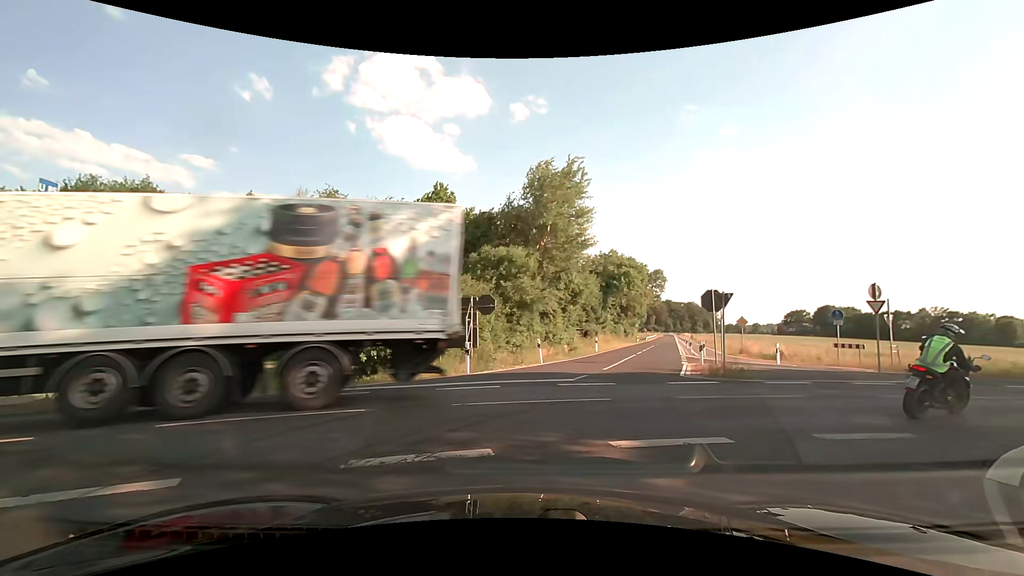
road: tertiary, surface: asphalt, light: Day
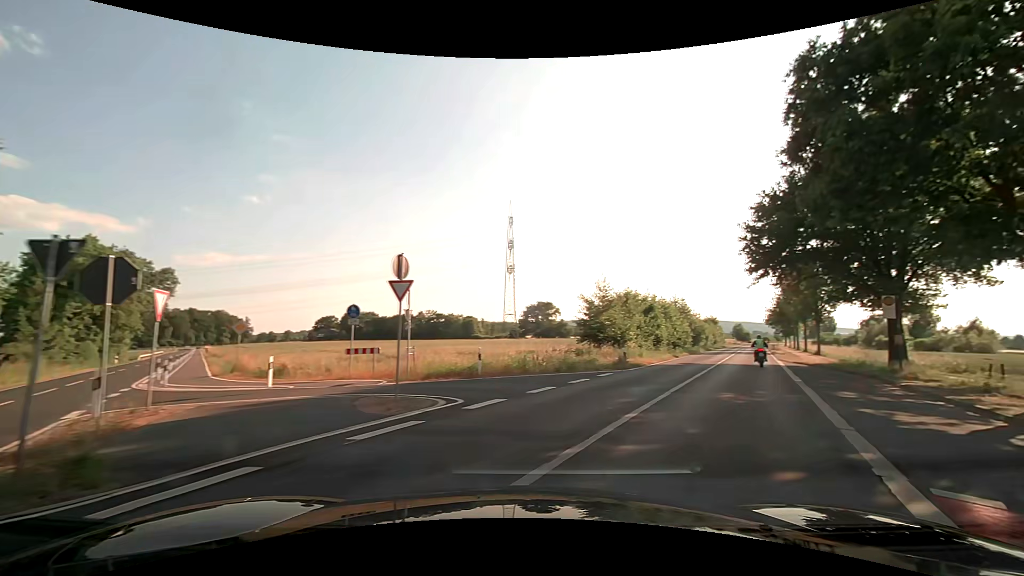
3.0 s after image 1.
(+4.5, +9.9) m; +48°
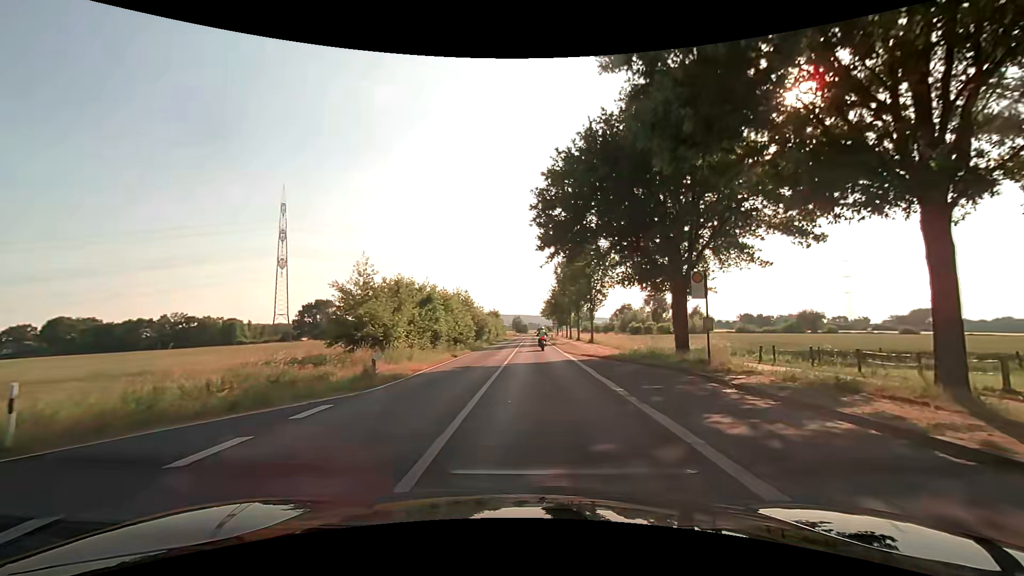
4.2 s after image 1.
(+2.4, +8.5) m; +26°
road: secondary
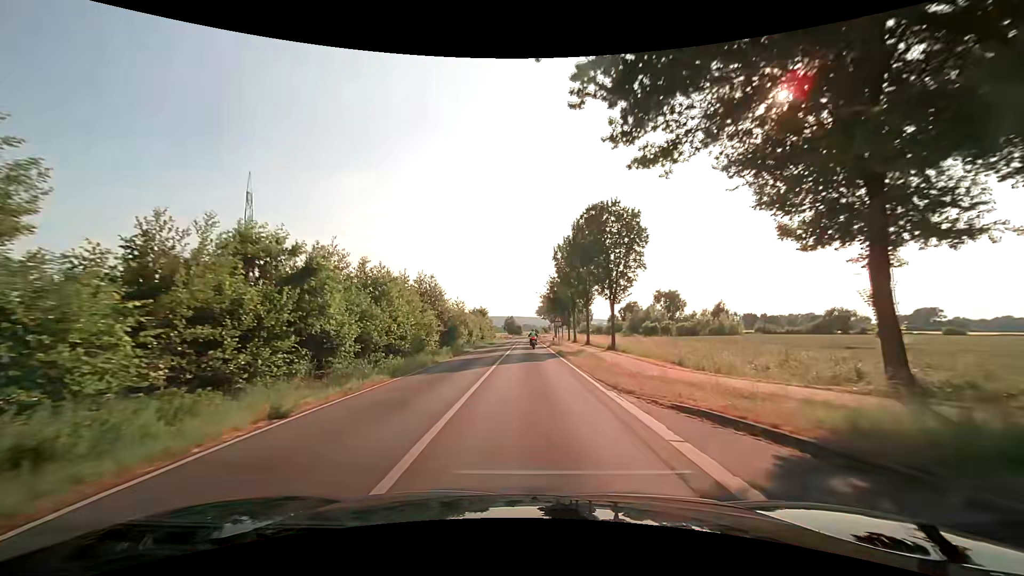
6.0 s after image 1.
(+0.4, +20.3) m; 0°
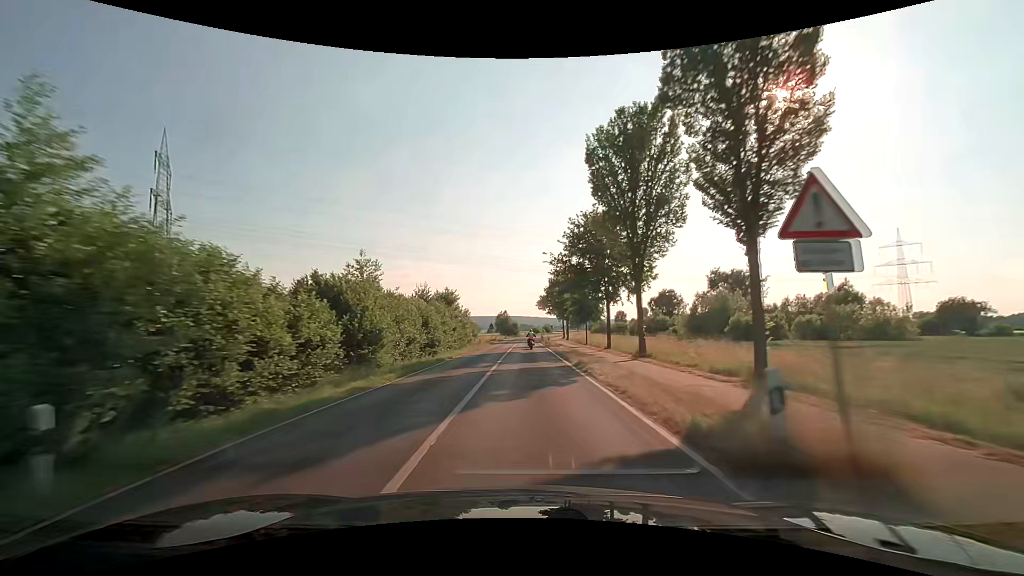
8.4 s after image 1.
(+0.1, +43.4) m; 0°
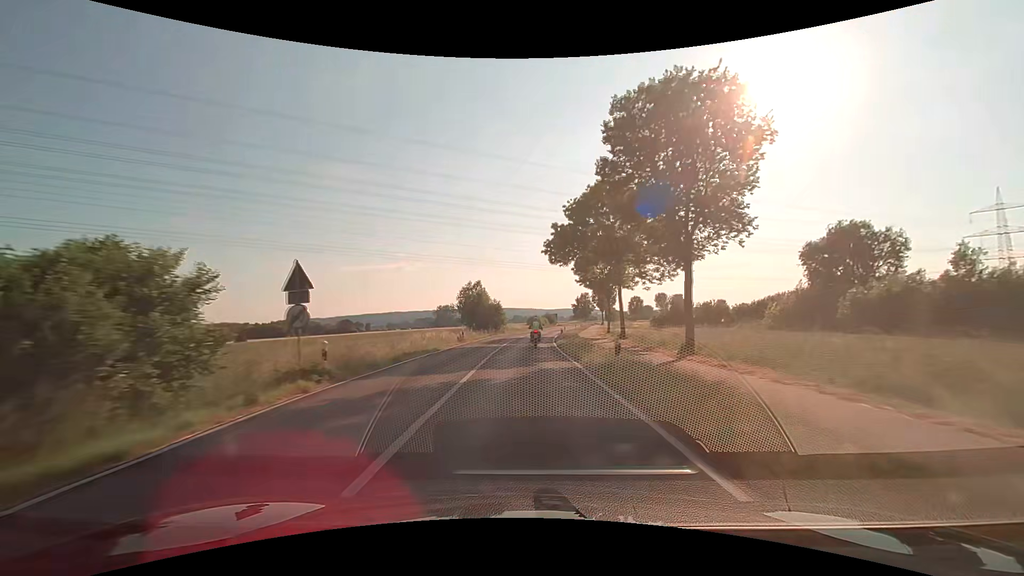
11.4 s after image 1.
(+0.5, +68.0) m; +1°
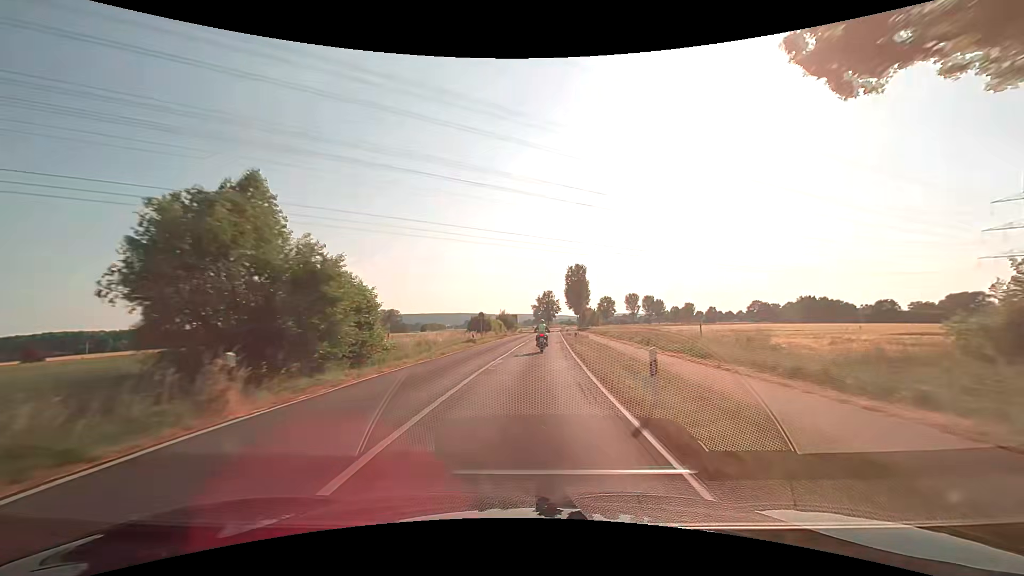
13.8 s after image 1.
(+1.5, +51.5) m; +5°
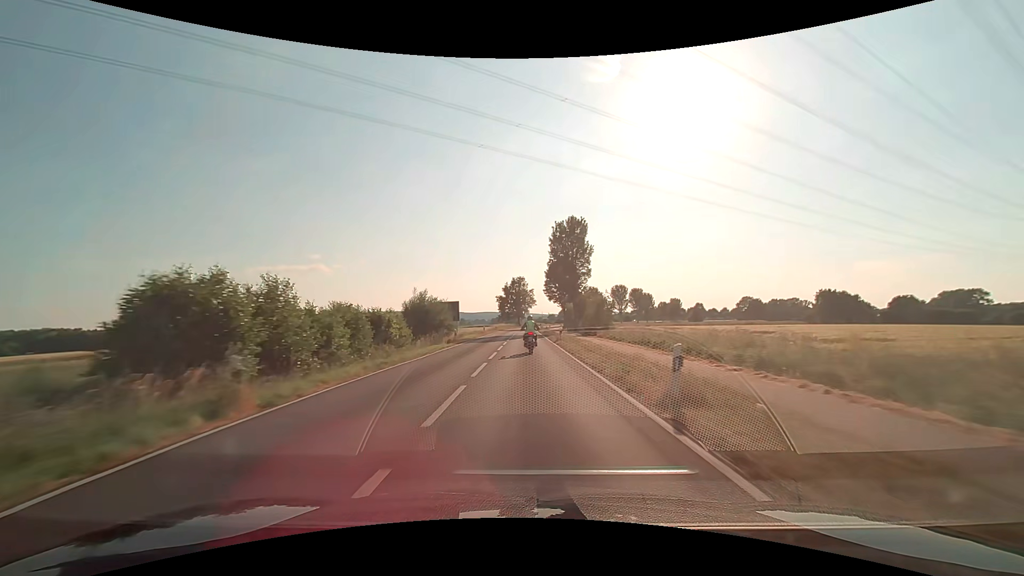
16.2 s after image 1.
(+2.4, +52.5) m; +4°
(0, +10) (0, +20) (0, +30) (0, +40) (0, +50) (0, +60) (0, +70) (0, +80) (+1, +90) (+1, +100) m
